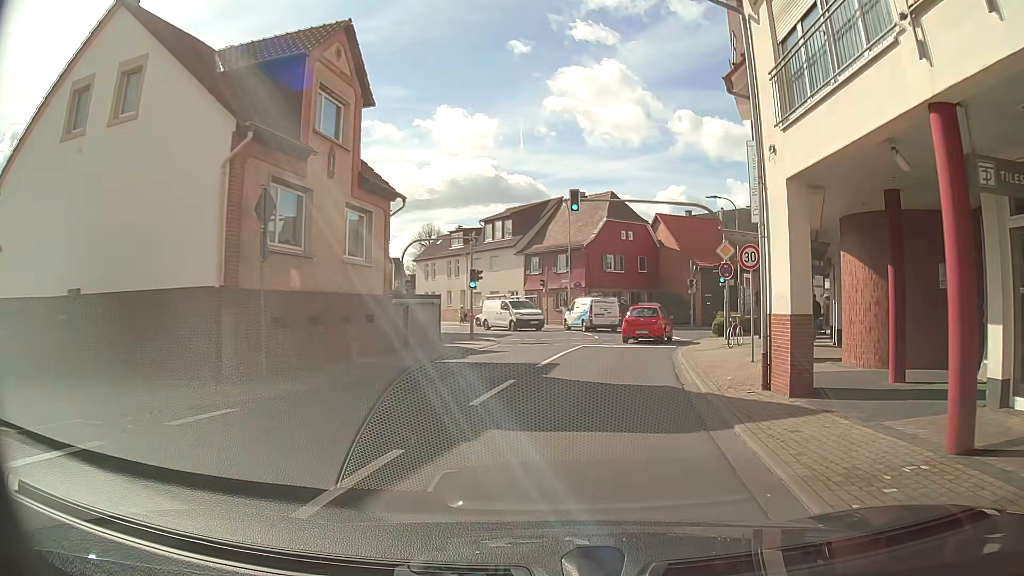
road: tertiary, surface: asphalt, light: Day
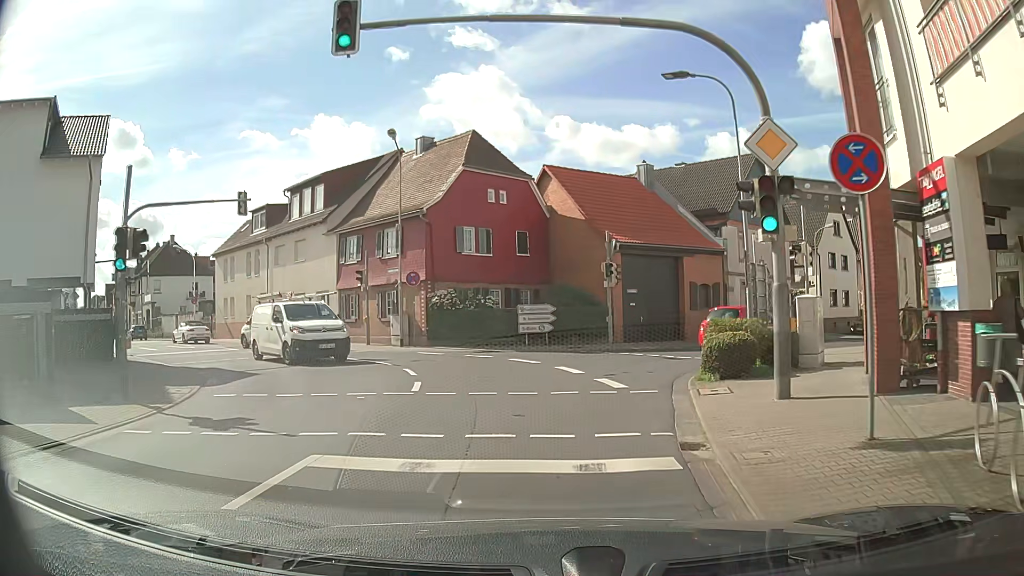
(+2.0, +18.7) m; +11°
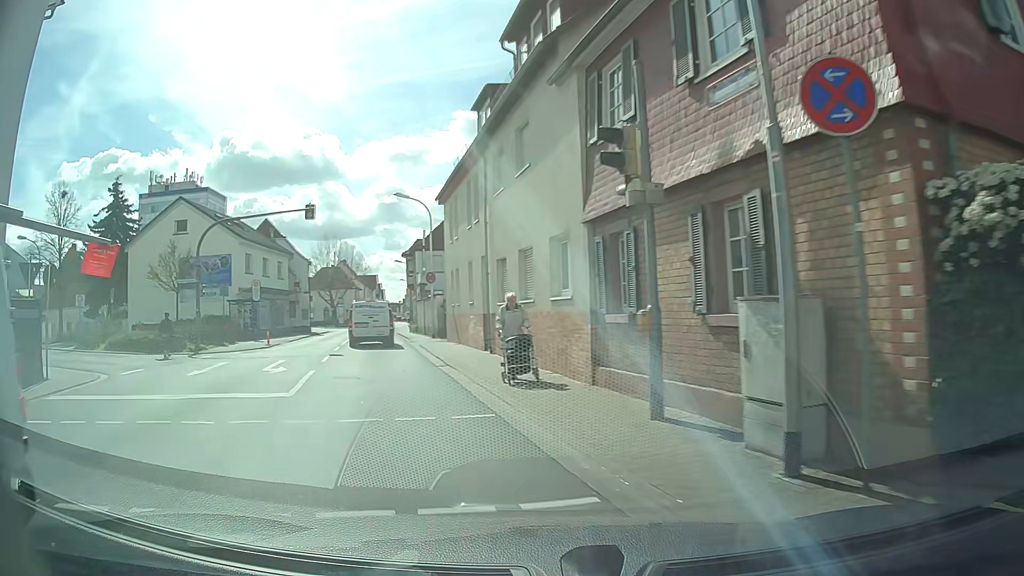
(-3.8, +21.7) m; -33°
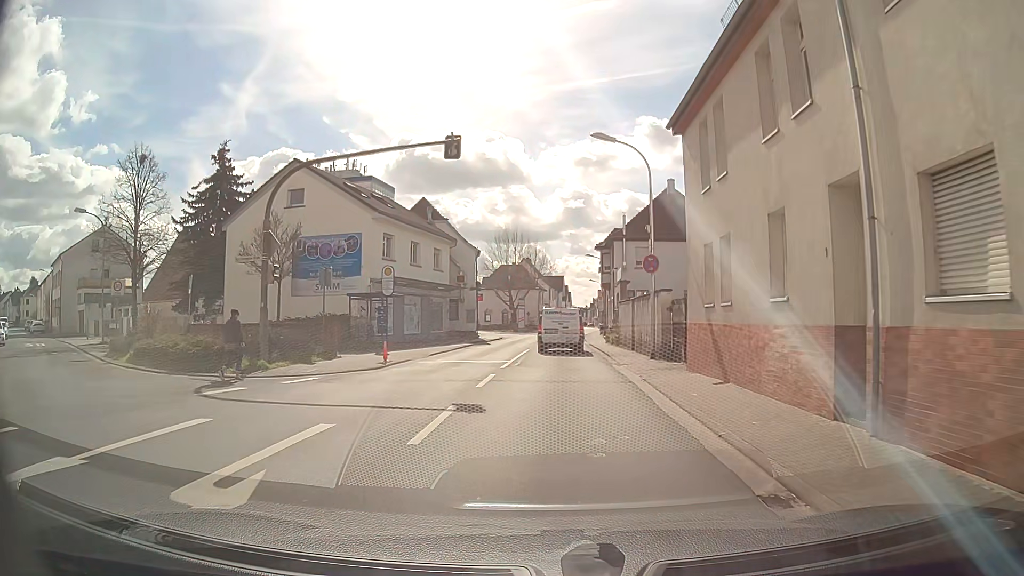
(-2.6, +11.9) m; -16°
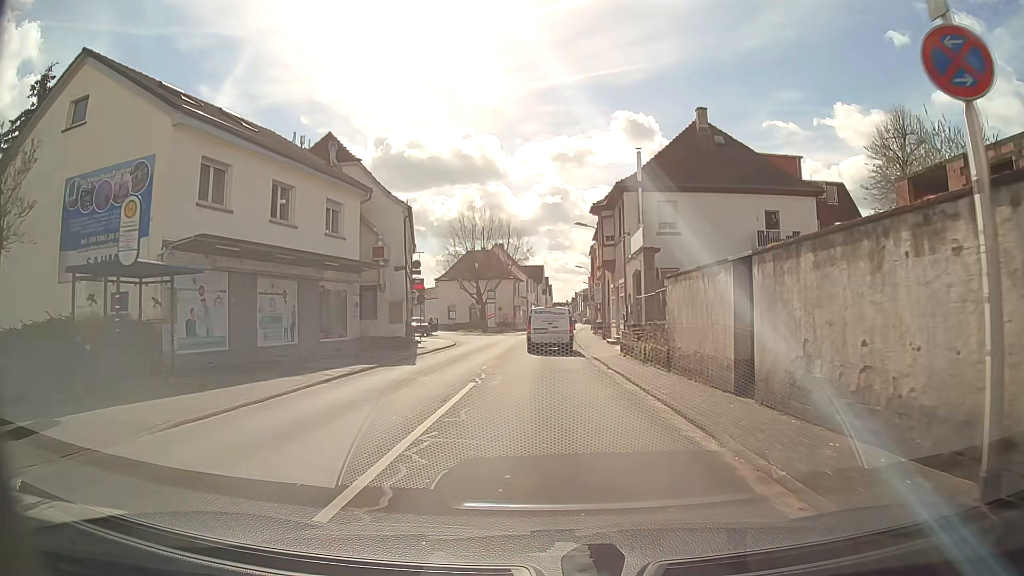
(+0.5, +17.8) m; +2°
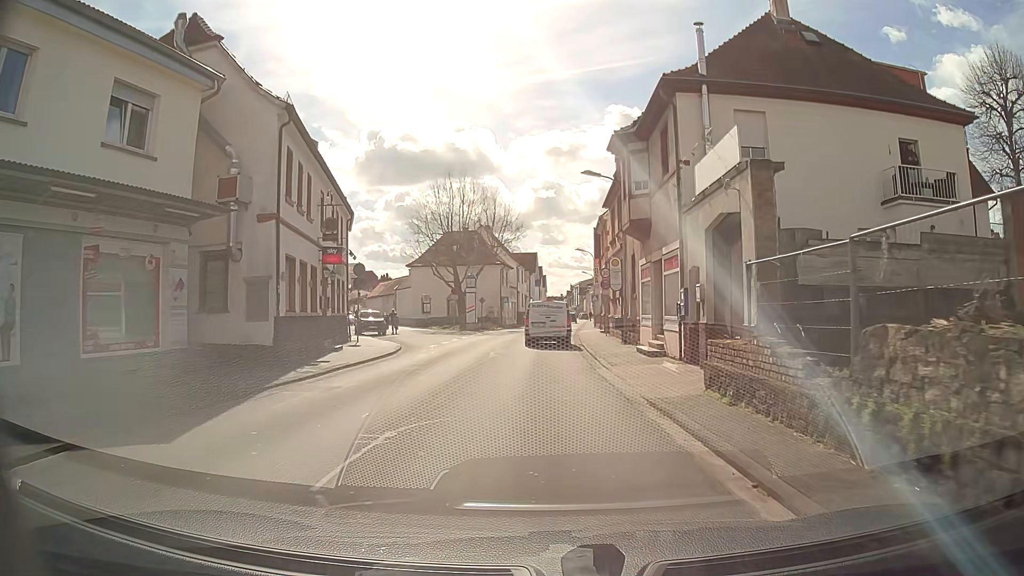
(+0.2, +13.6) m; +1°
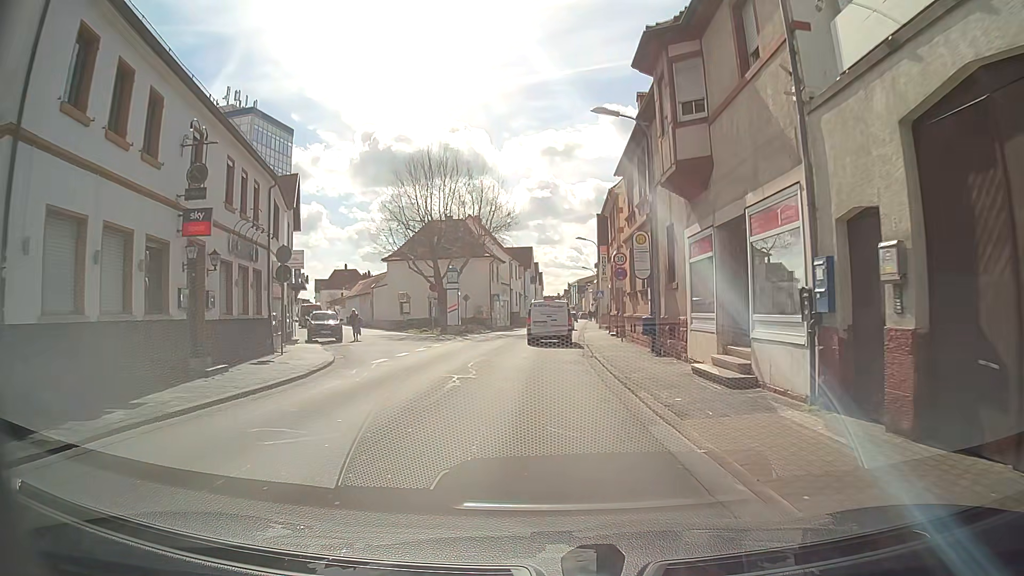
(+0.1, +8.8) m; +1°
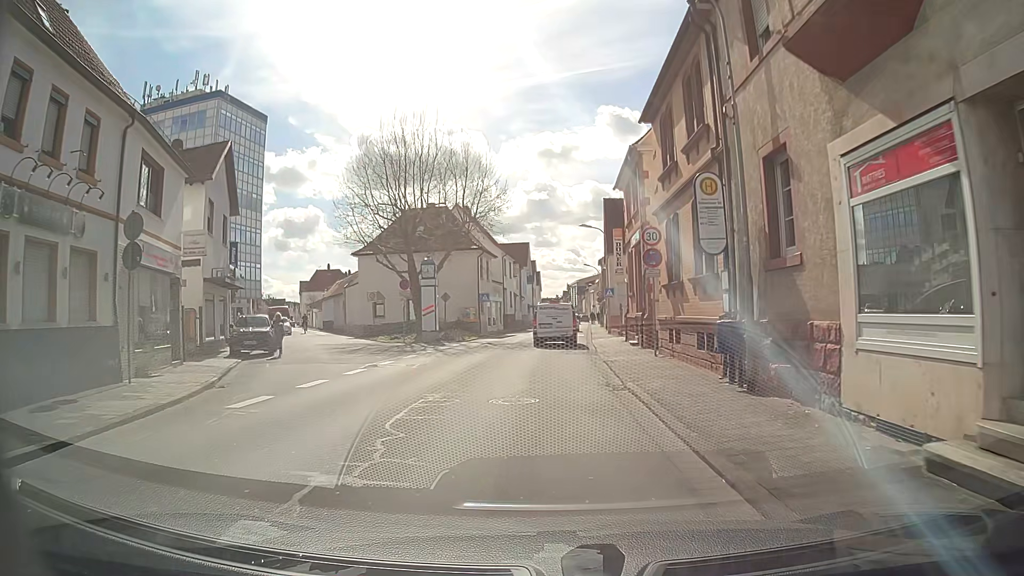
(-0.1, +8.8) m; 0°
(0, +10) (0, +20) (0, +30) (+1, +40) (+1, +50) (+2, +60) (+2, +70) (+3, +80) (+4, +90) (+4, +100) m
